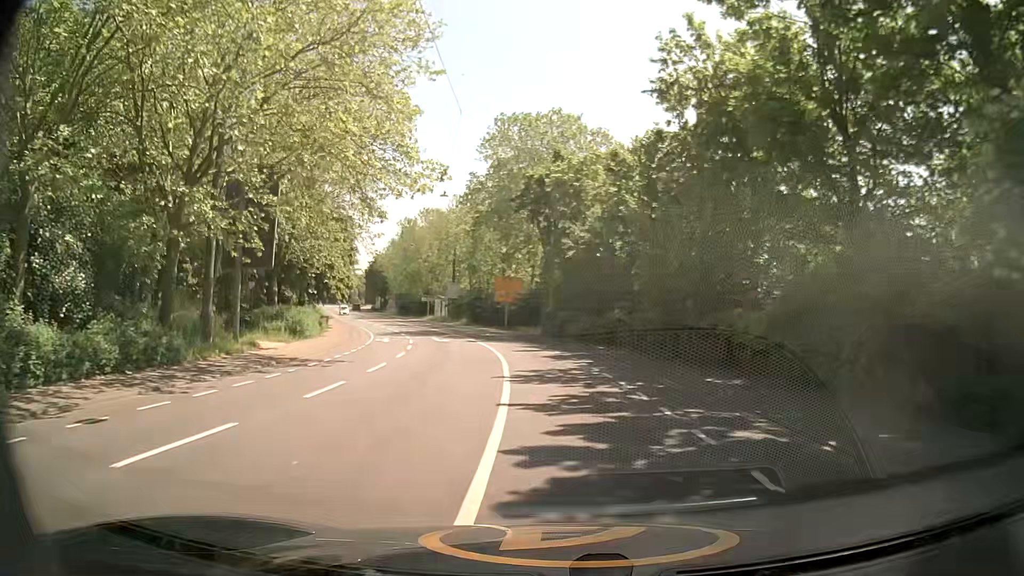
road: secondary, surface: asphalt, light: Day
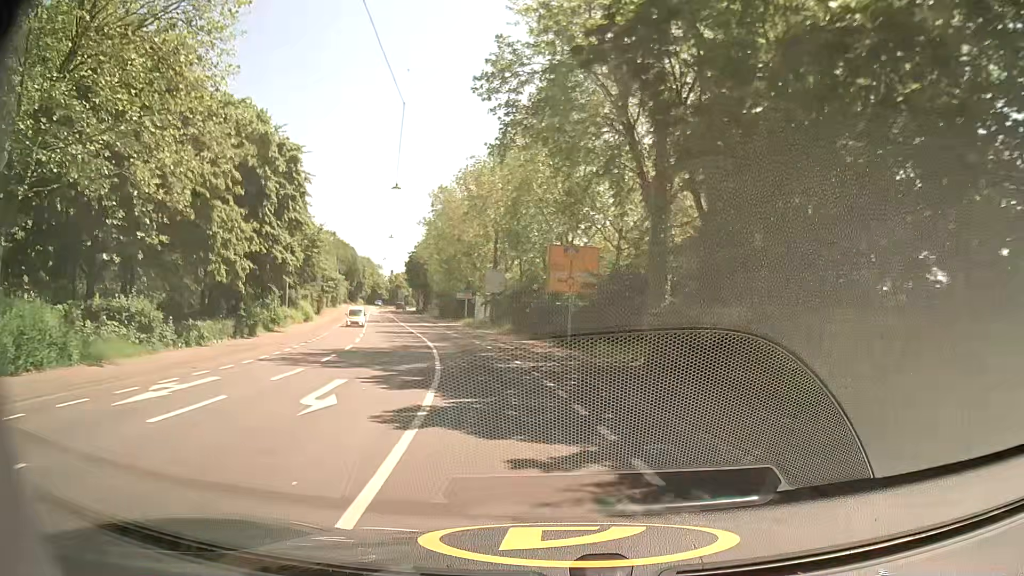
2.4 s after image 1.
(-1.2, +28.0) m; -7°
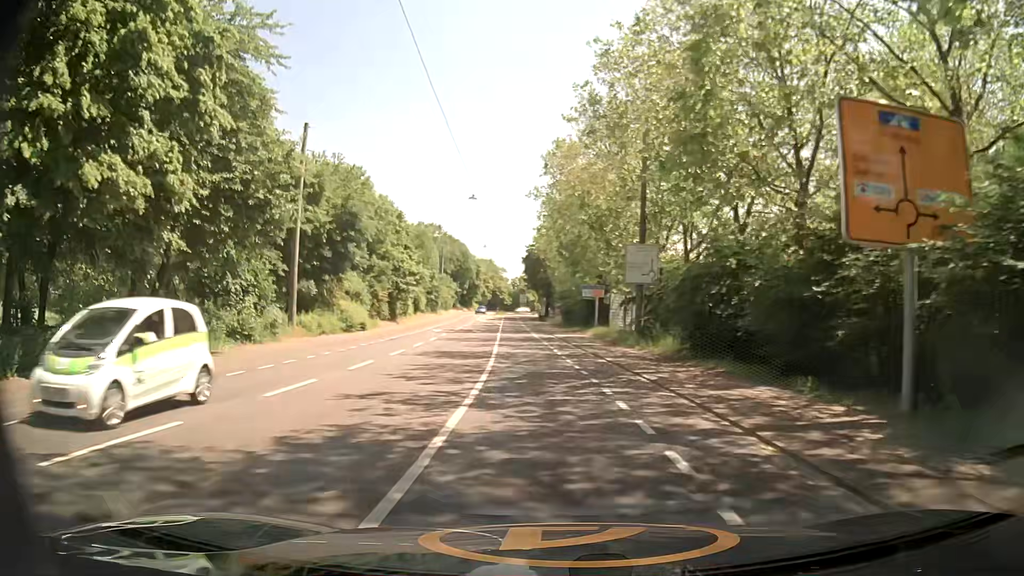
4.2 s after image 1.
(-2.1, +21.9) m; -12°
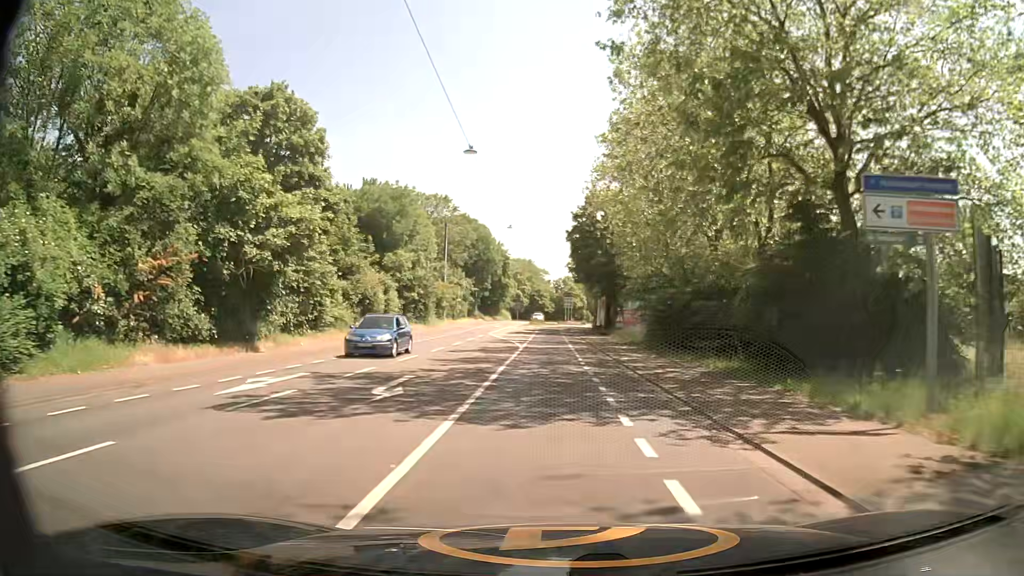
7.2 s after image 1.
(-1.0, +37.7) m; -4°
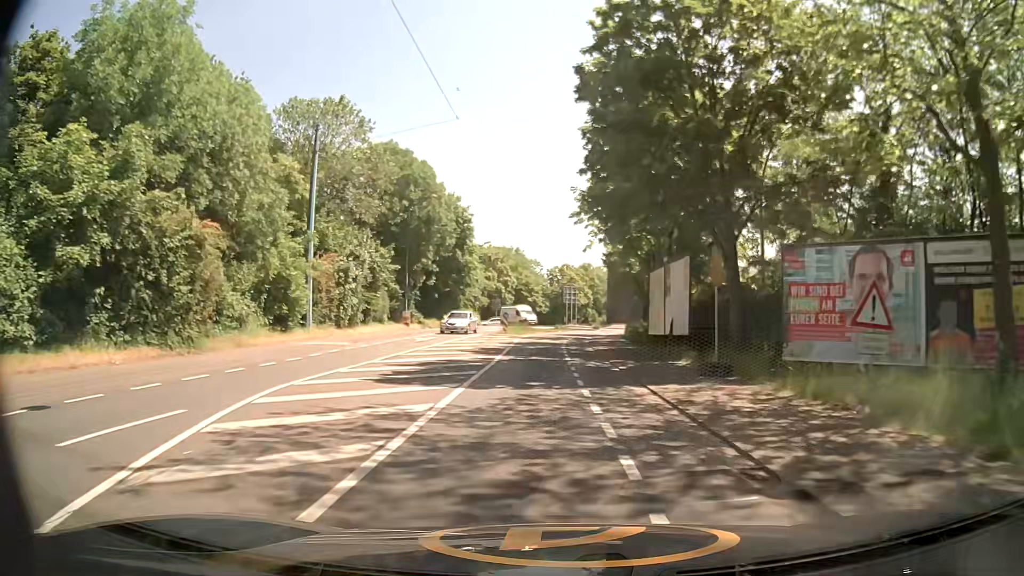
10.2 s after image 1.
(+0.5, +39.7) m; +1°
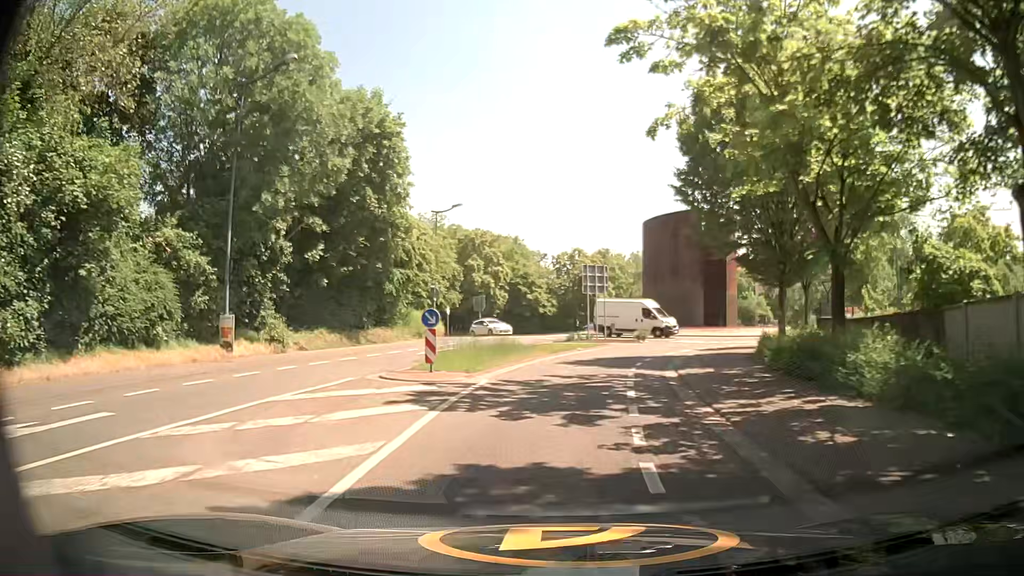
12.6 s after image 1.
(0.0, +28.2) m; +1°
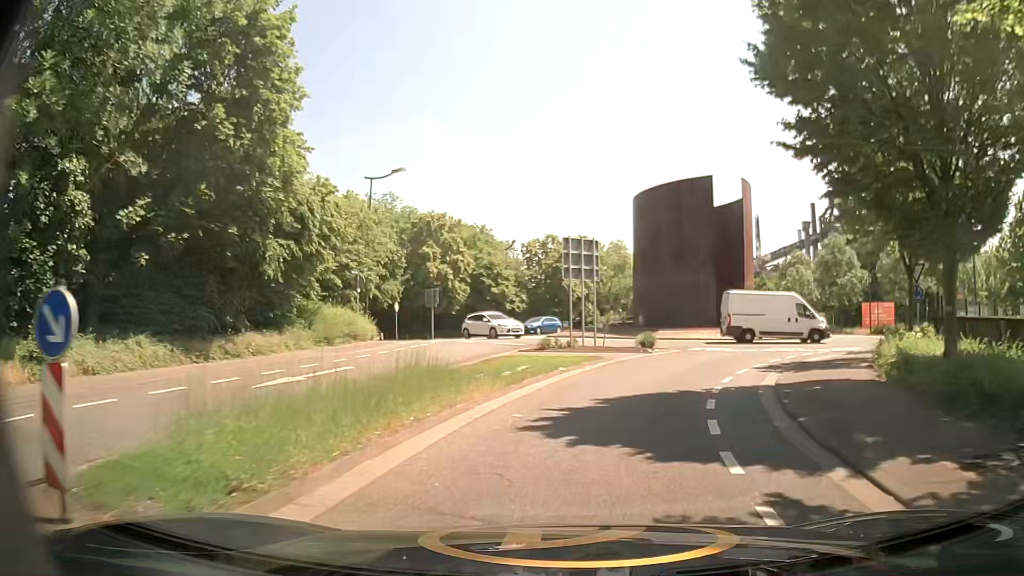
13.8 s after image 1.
(-0.2, +11.2) m; +1°
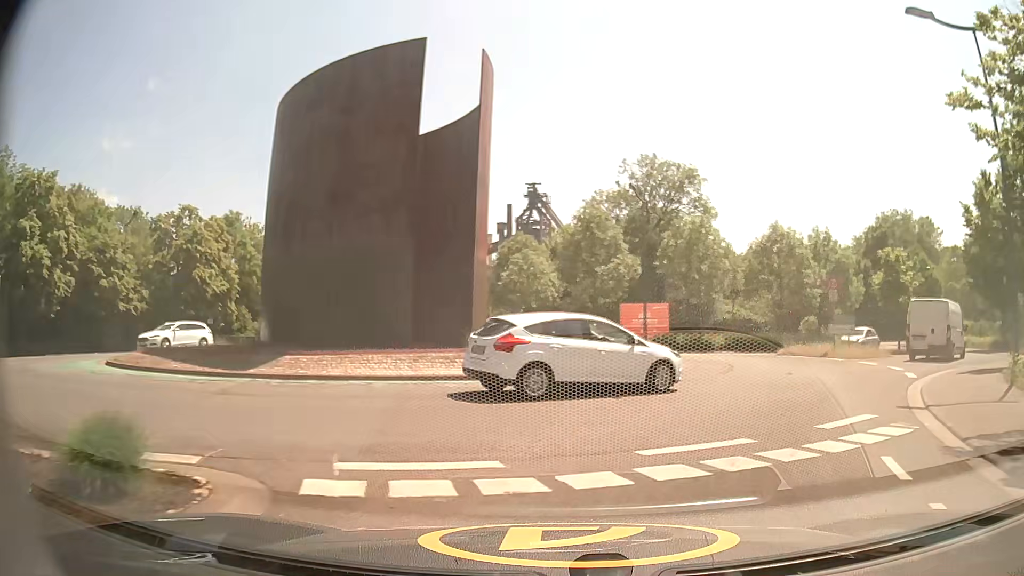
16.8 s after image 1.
(+4.0, +20.1) m; +27°
(+2, +10) (+6, +19) (+6, +29) (+1, +37) (-5, +45) (-8, +54) (-7, +64) (-5, +74) (-3, +84) (0, +94) m
